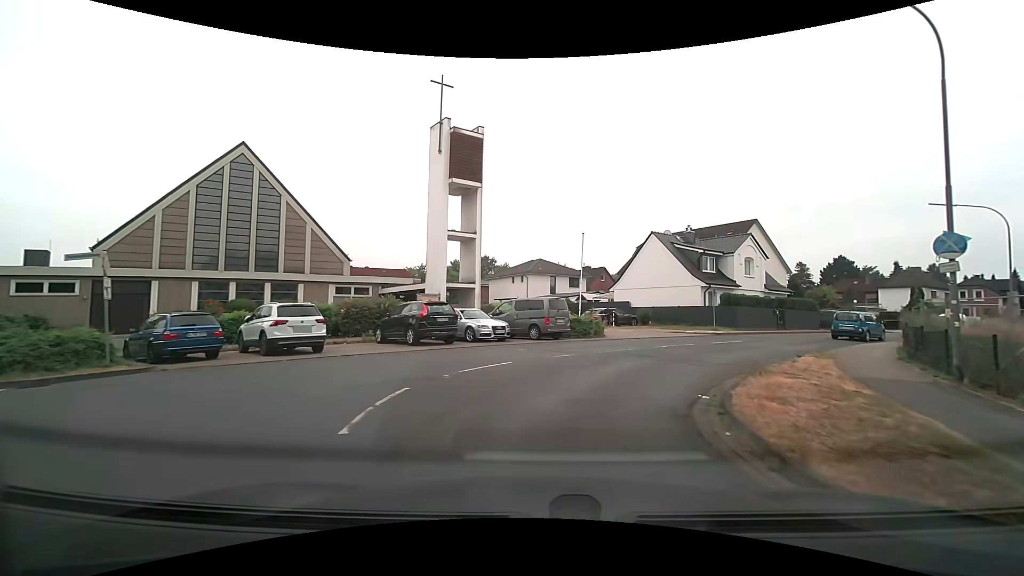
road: residential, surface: asphalt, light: Day
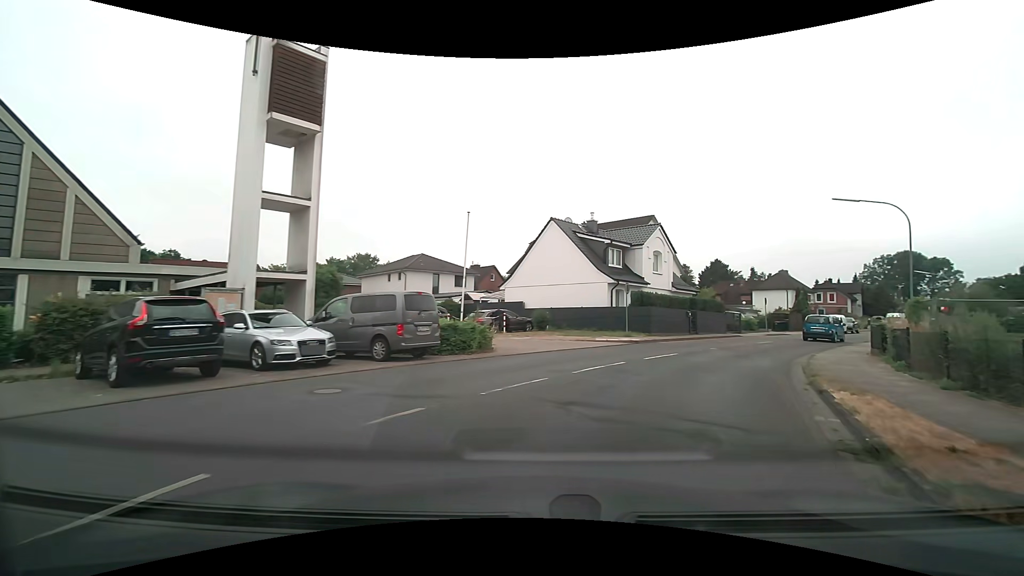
(+0.8, +8.2) m; +13°
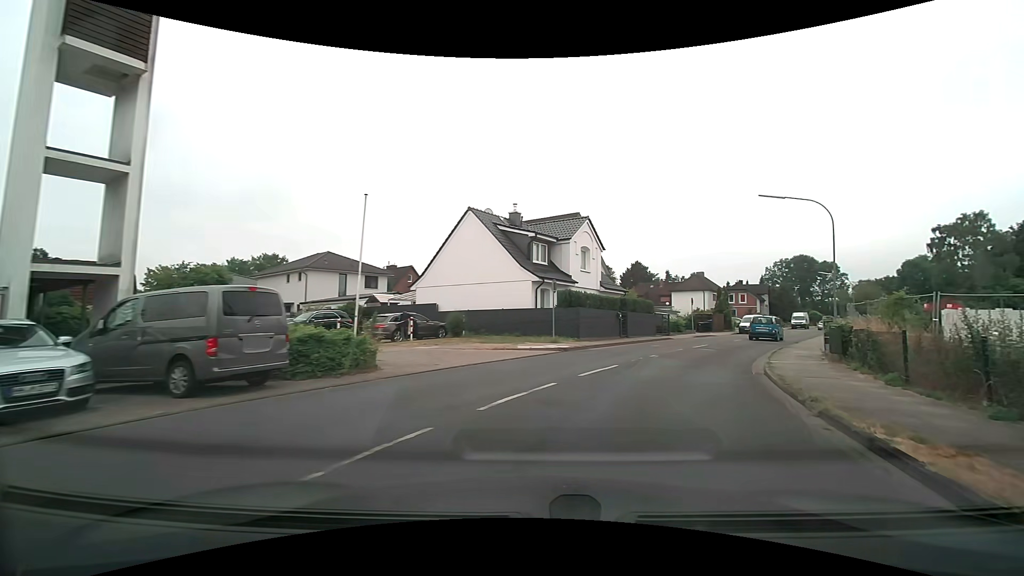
(+0.3, +4.2) m; +7°
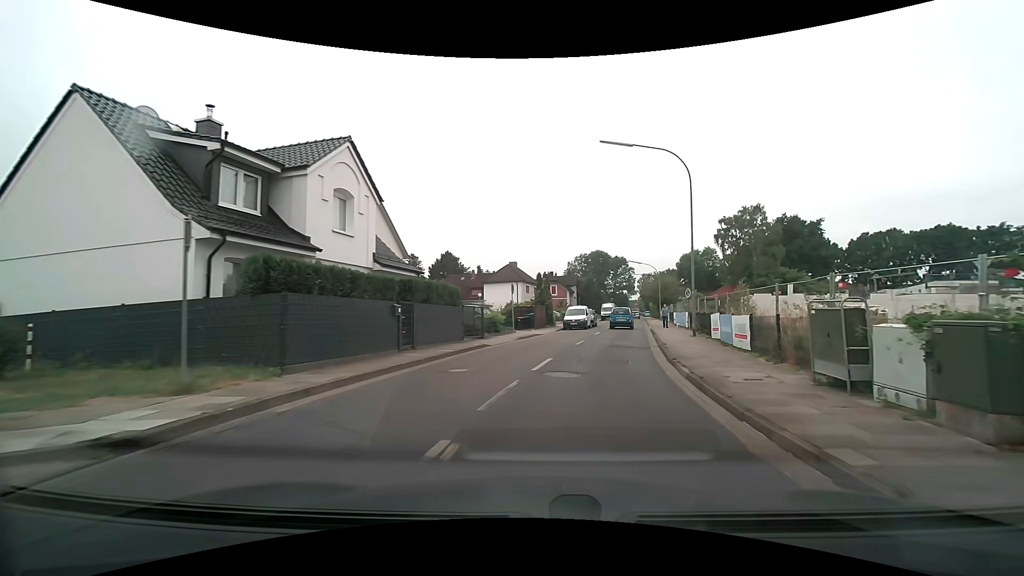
(+2.8, +13.2) m; +22°
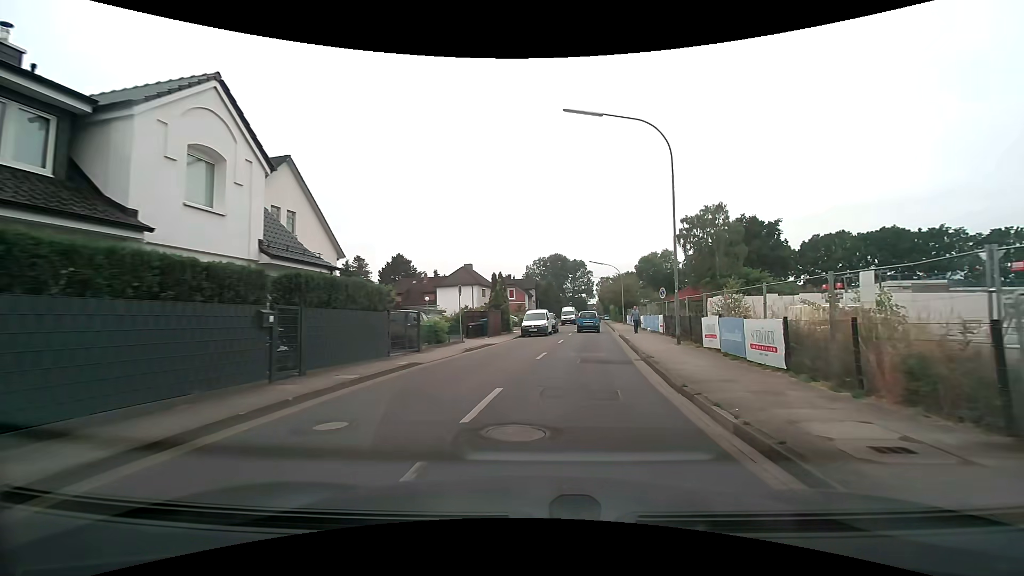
(+0.2, +4.9) m; +5°
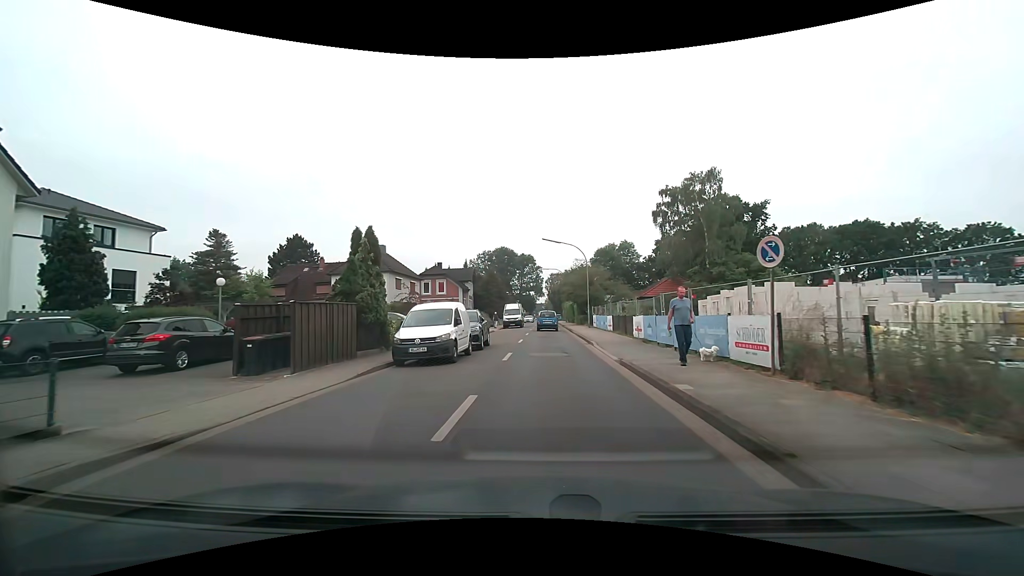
(+1.3, +18.9) m; +4°
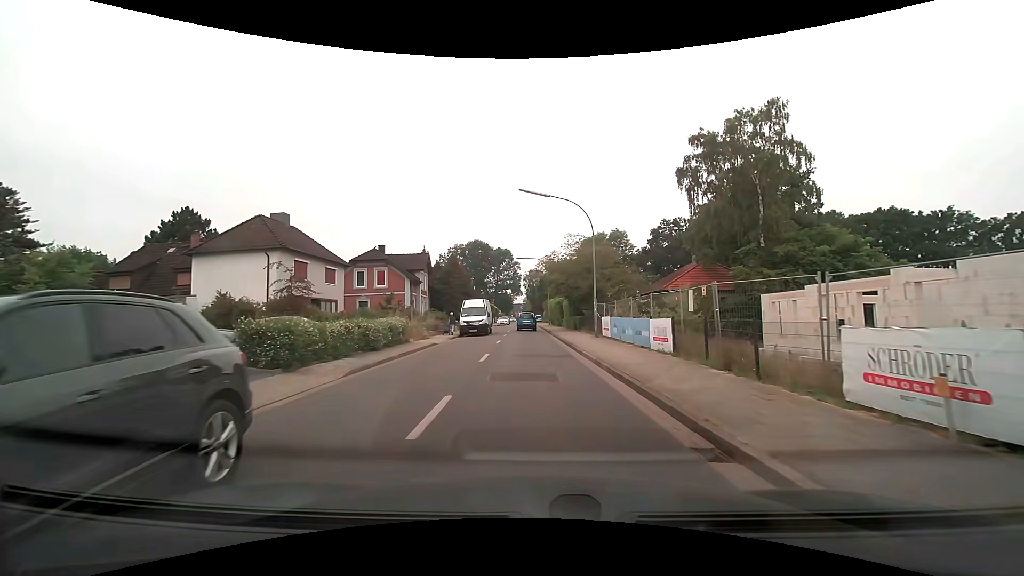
(+0.6, +17.9) m; +3°
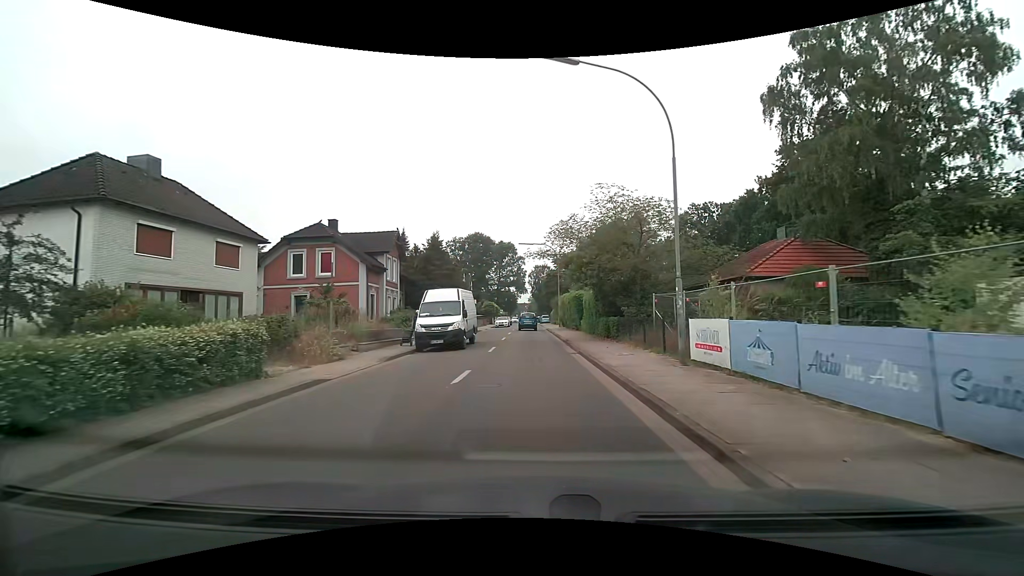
(+0.1, +14.5) m; 0°
